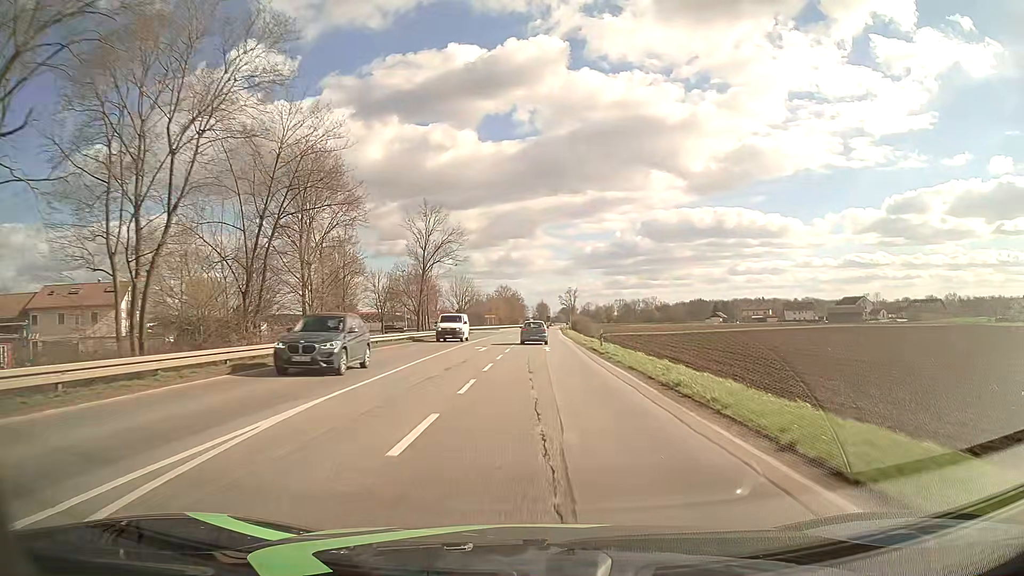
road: primary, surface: asphalt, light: Day
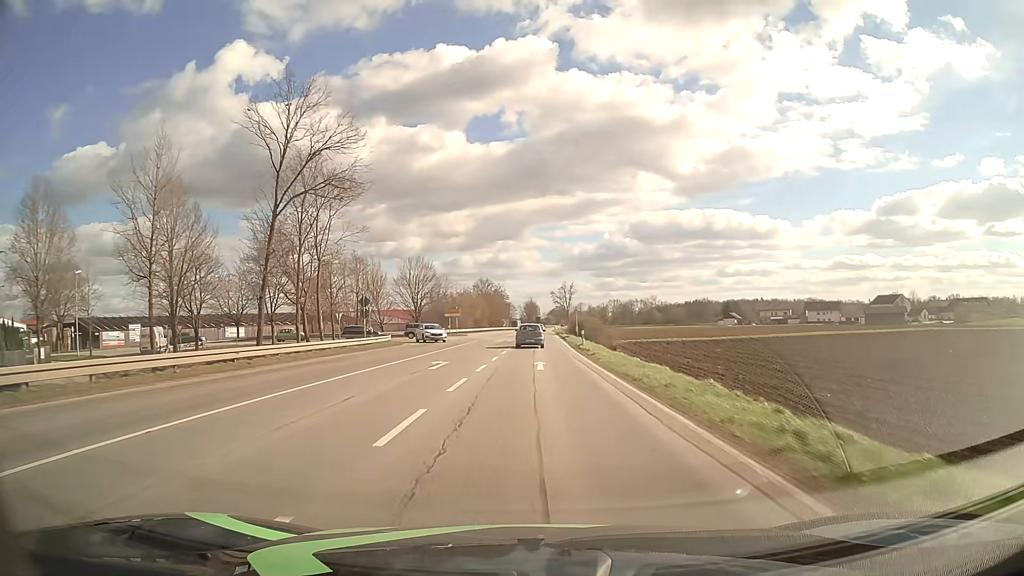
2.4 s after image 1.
(+0.7, +41.6) m; +1°
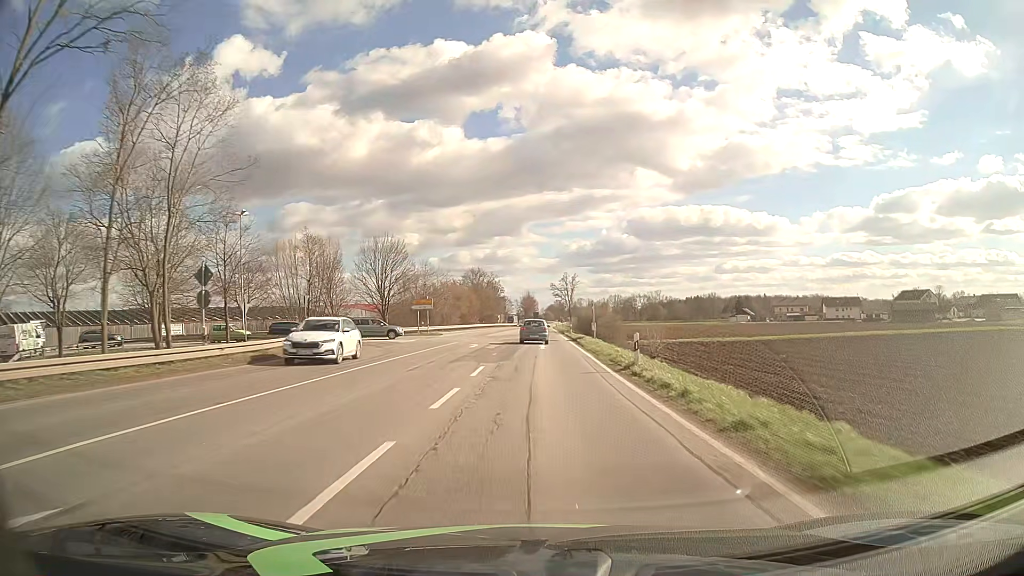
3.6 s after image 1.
(+0.1, +21.1) m; 0°
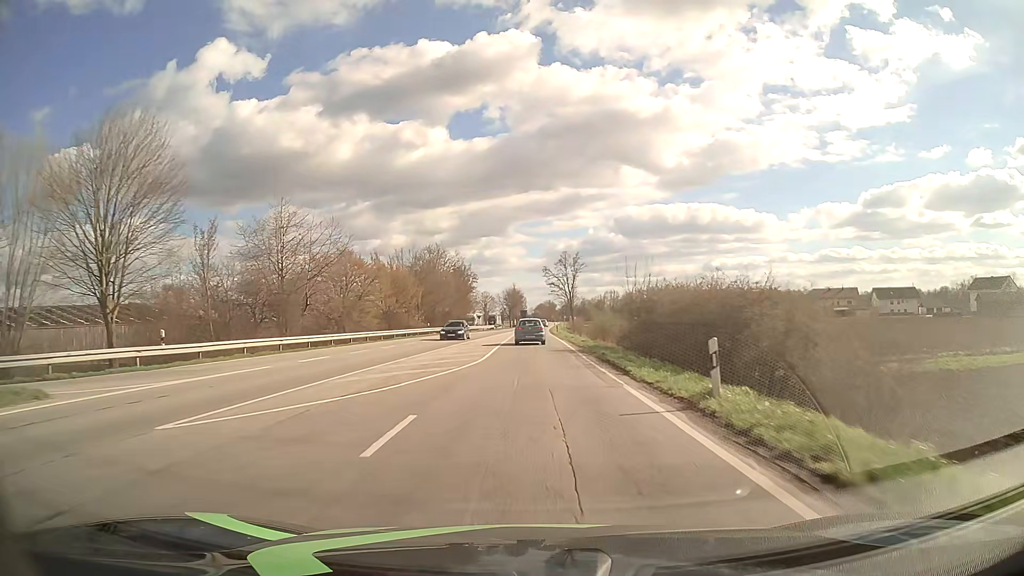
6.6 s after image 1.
(+0.5, +52.8) m; +1°
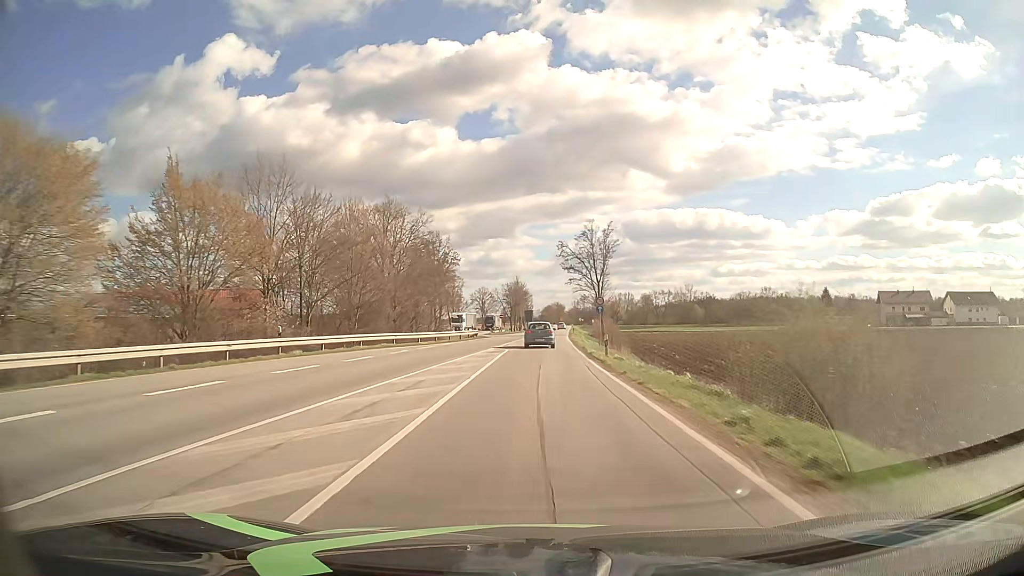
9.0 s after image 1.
(-0.1, +42.3) m; 0°
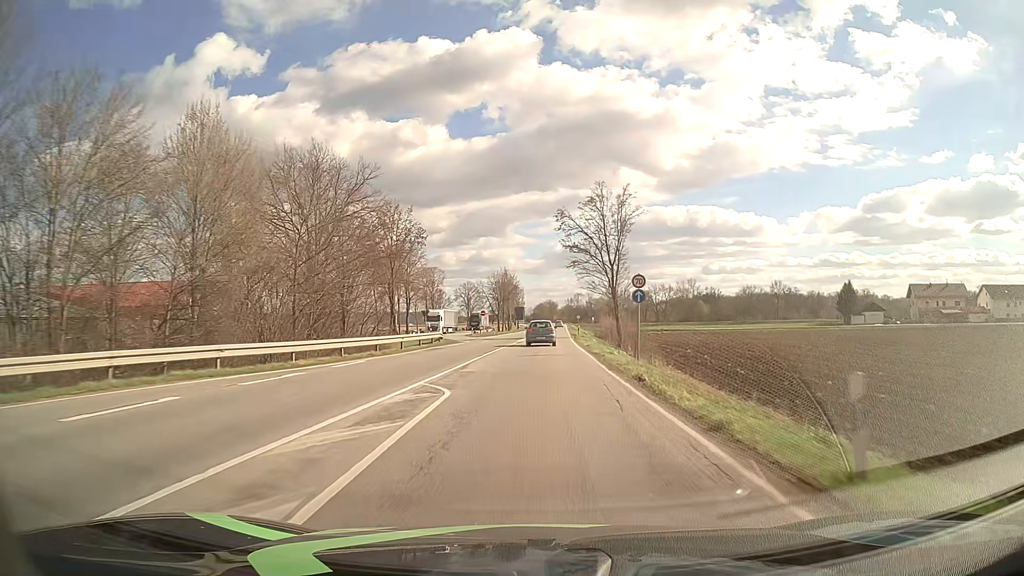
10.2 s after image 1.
(+0.1, +21.3) m; +1°
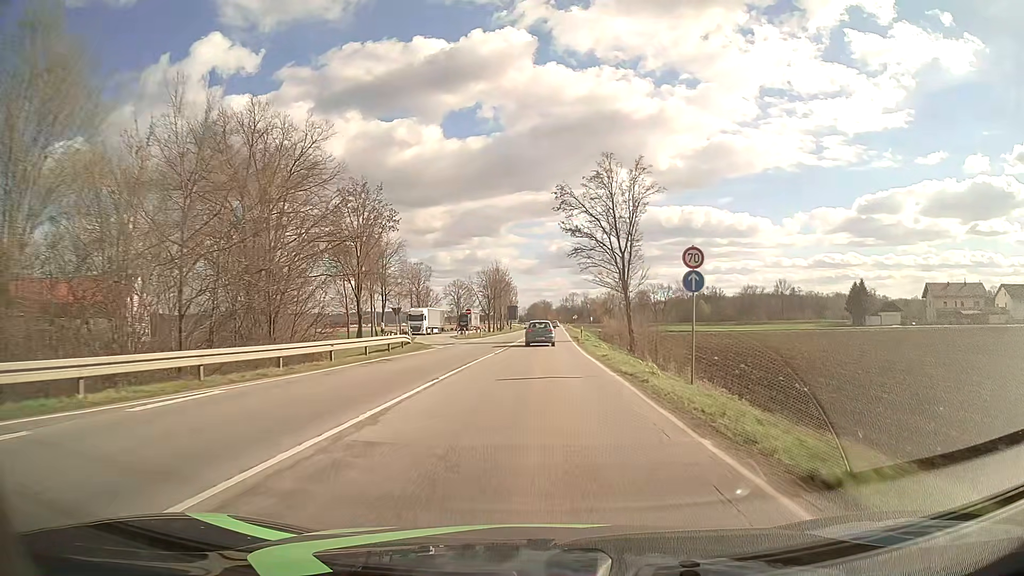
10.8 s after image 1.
(0.0, +10.7) m; 0°
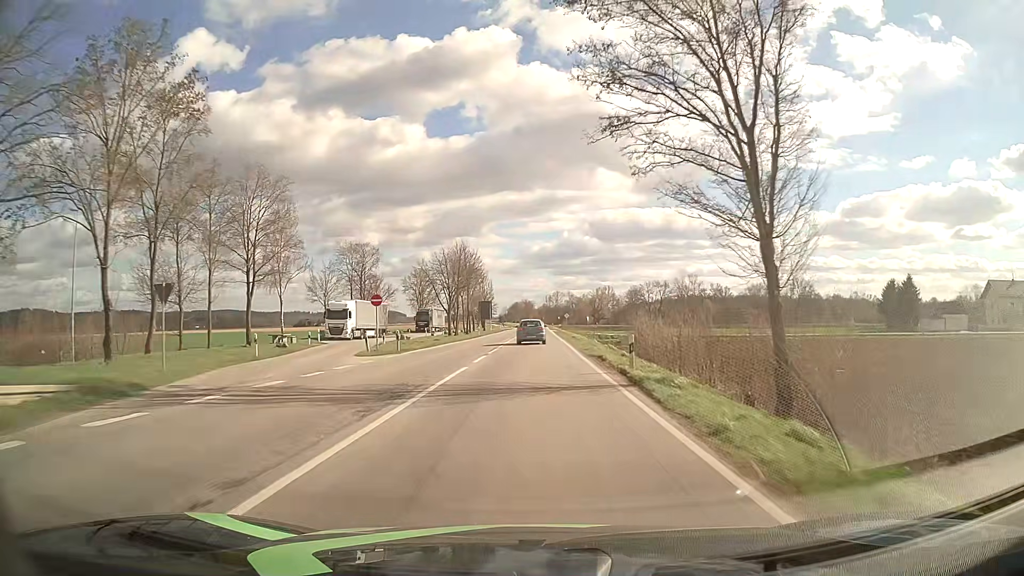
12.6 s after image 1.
(+0.5, +32.2) m; +1°
(0, +10) (0, +20) (0, +30) (0, +40) (0, +50) (+1, +60) (+1, +70) (+1, +80) (+1, +90) (+1, +100) m
